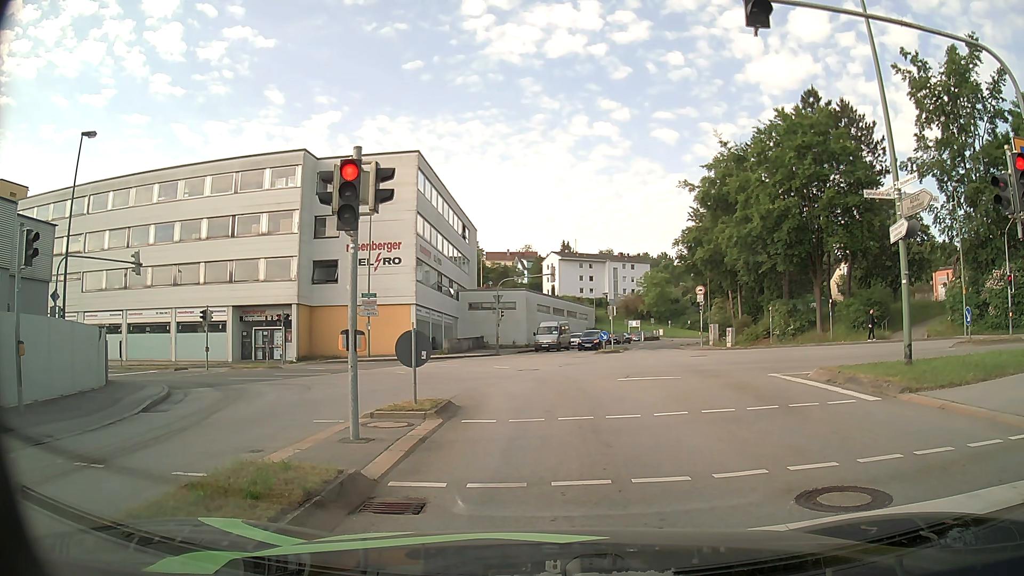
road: tertiary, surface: asphalt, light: Day
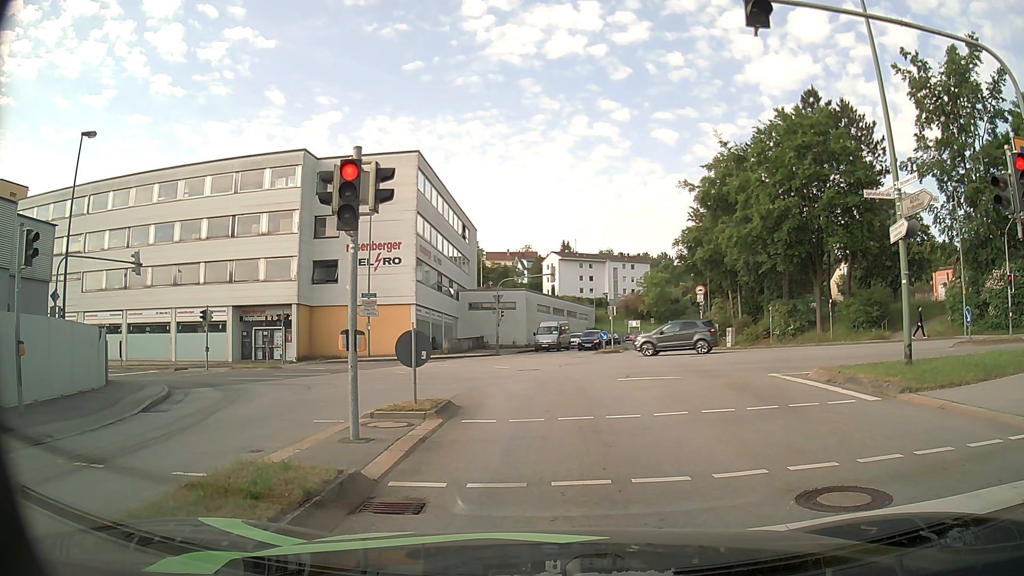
(0.0, 0.0) m; 0°
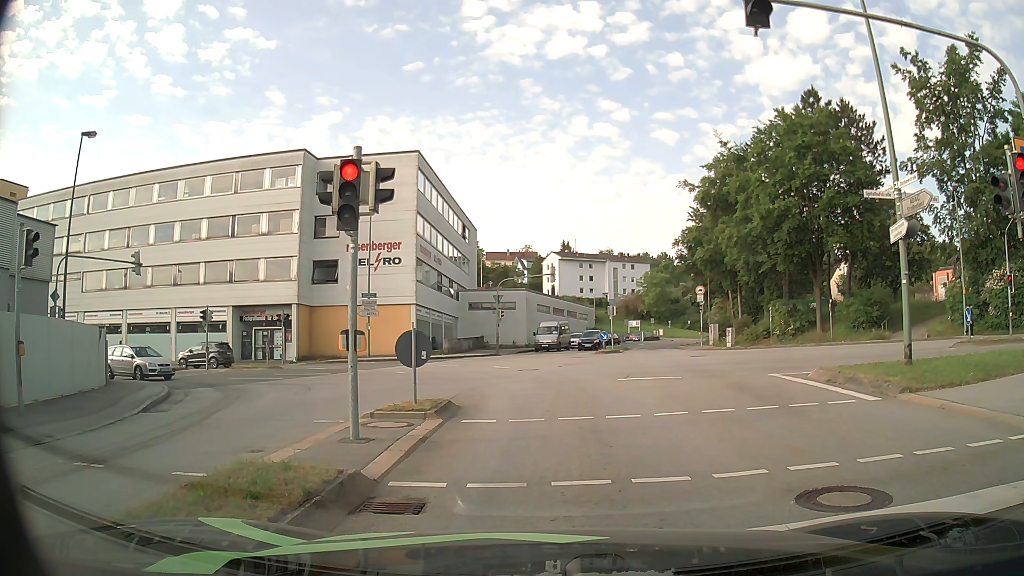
(0.0, 0.0) m; 0°
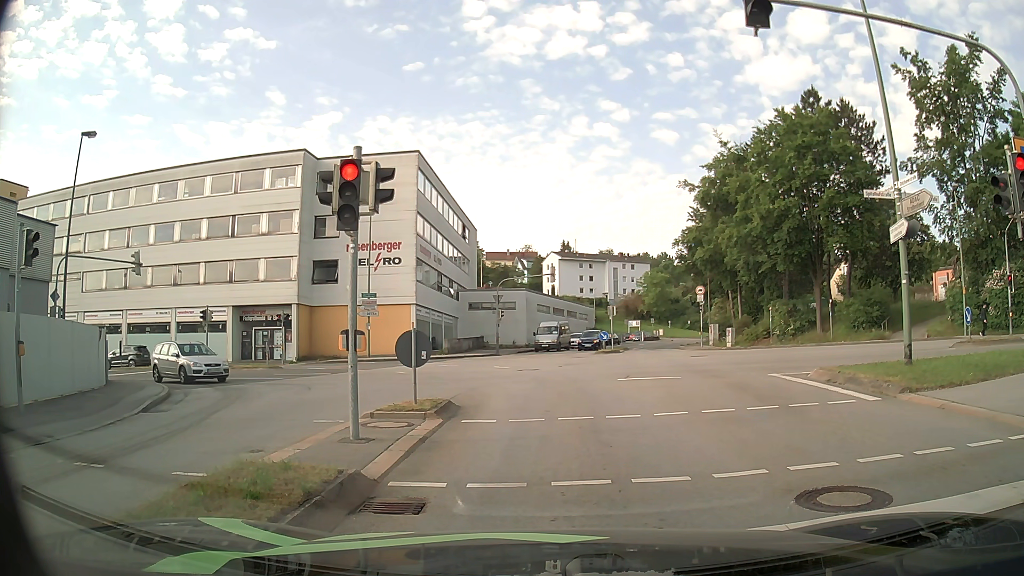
(0.0, 0.0) m; 0°
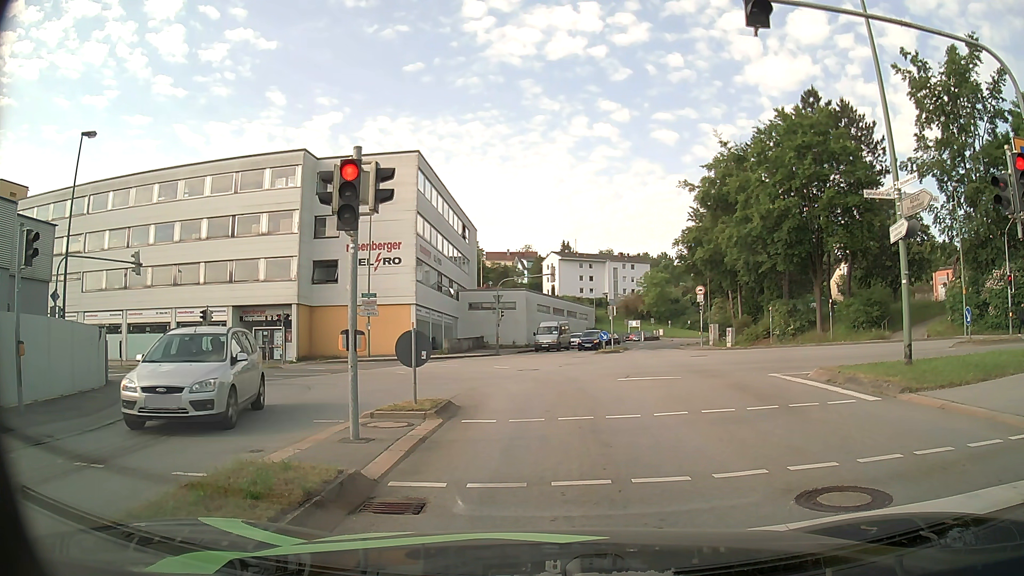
(0.0, 0.0) m; 0°
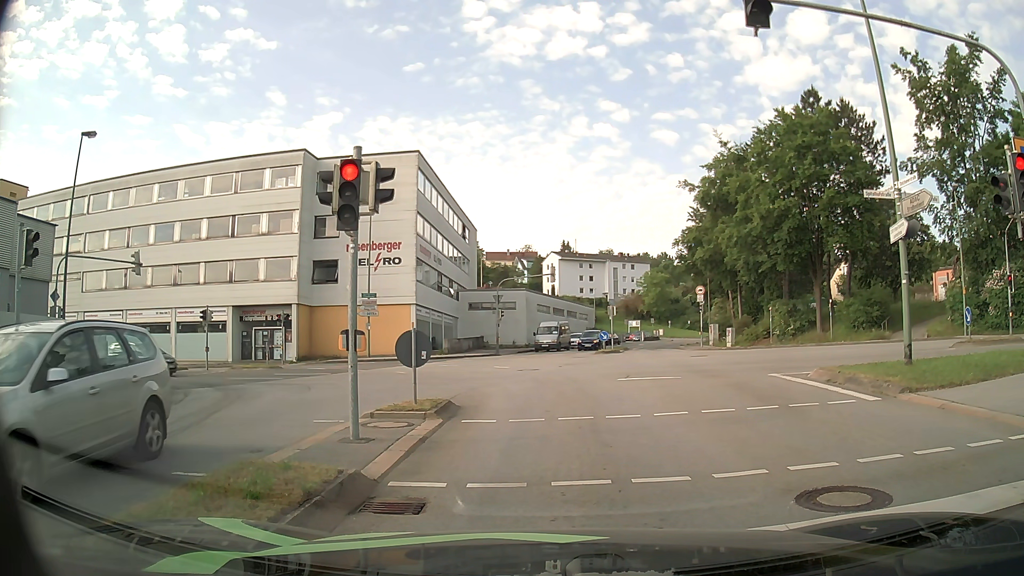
(0.0, 0.0) m; 0°
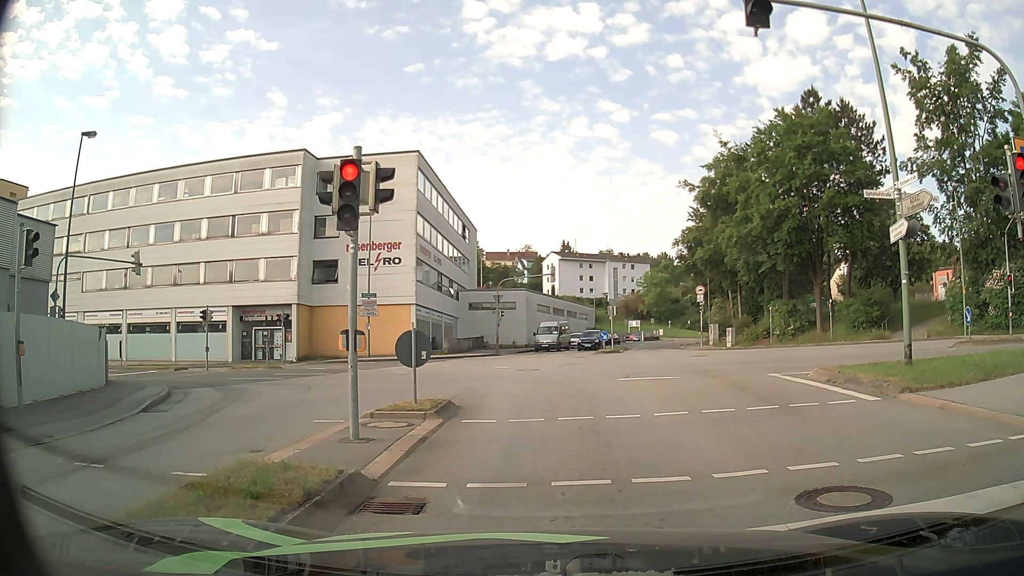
(0.0, 0.0) m; 0°
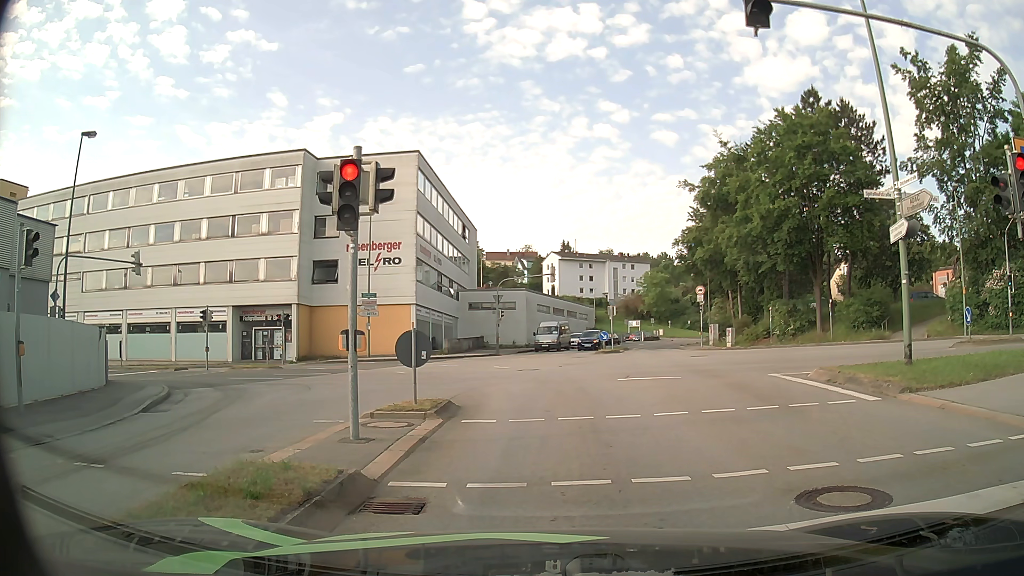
(0.0, 0.0) m; 0°
